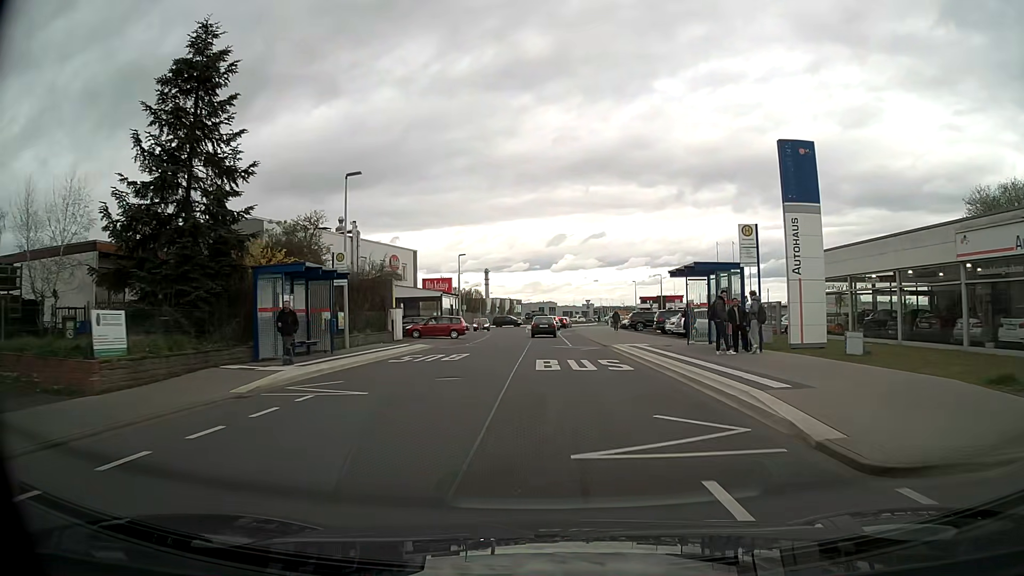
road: tertiary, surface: asphalt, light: Day
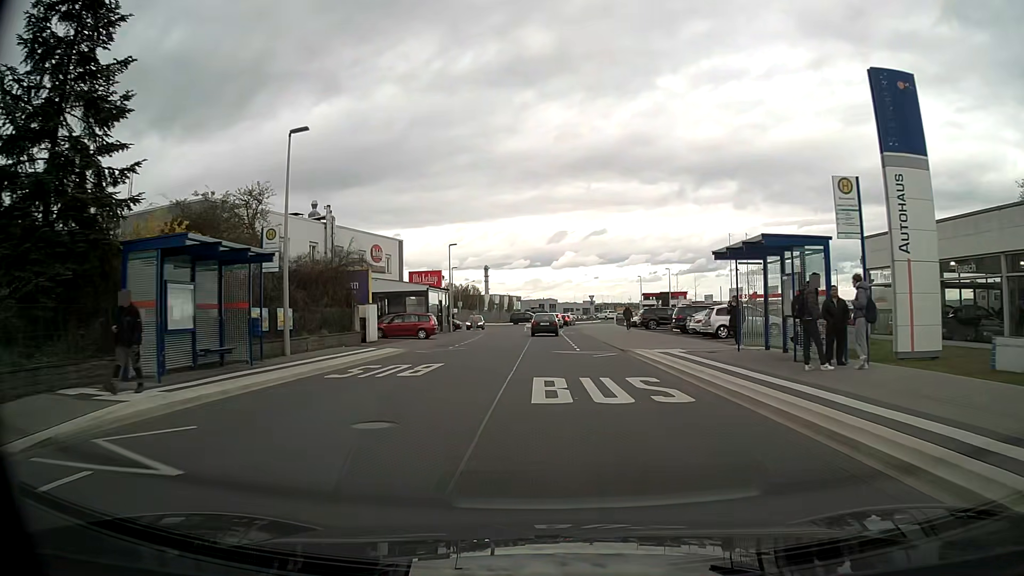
(0.0, +6.8) m; 0°
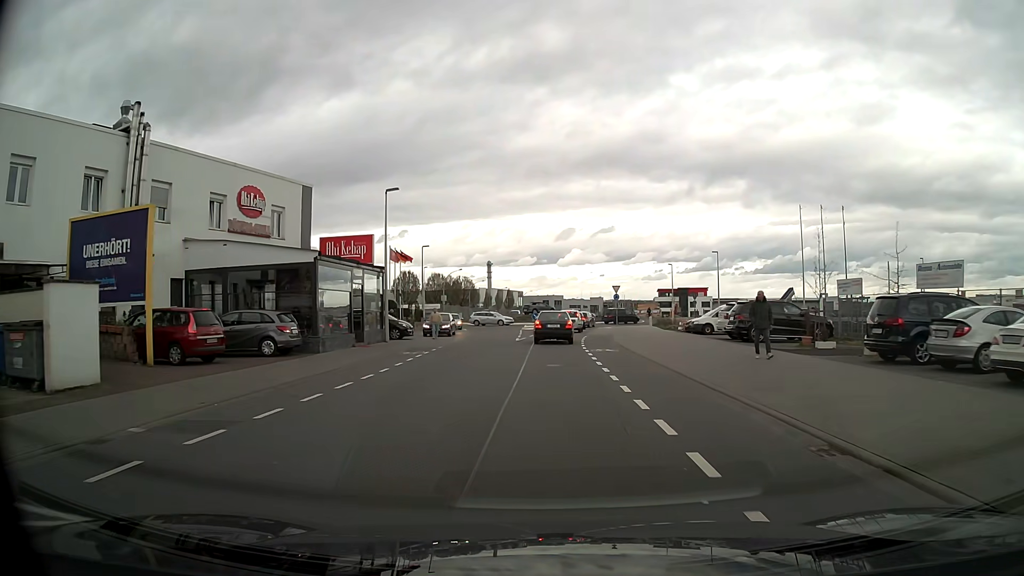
(-0.1, +25.2) m; -1°
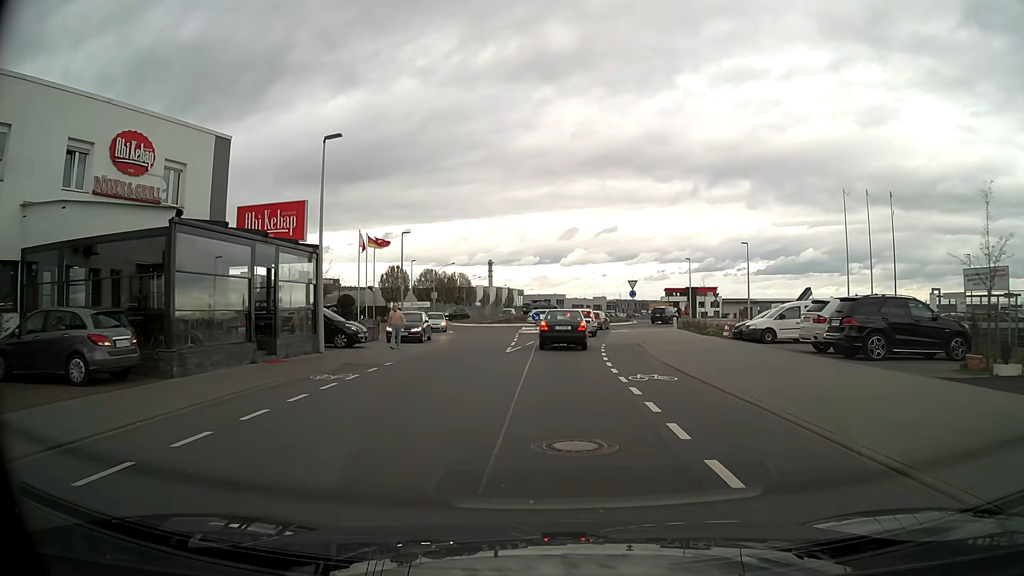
(0.0, +10.2) m; 0°
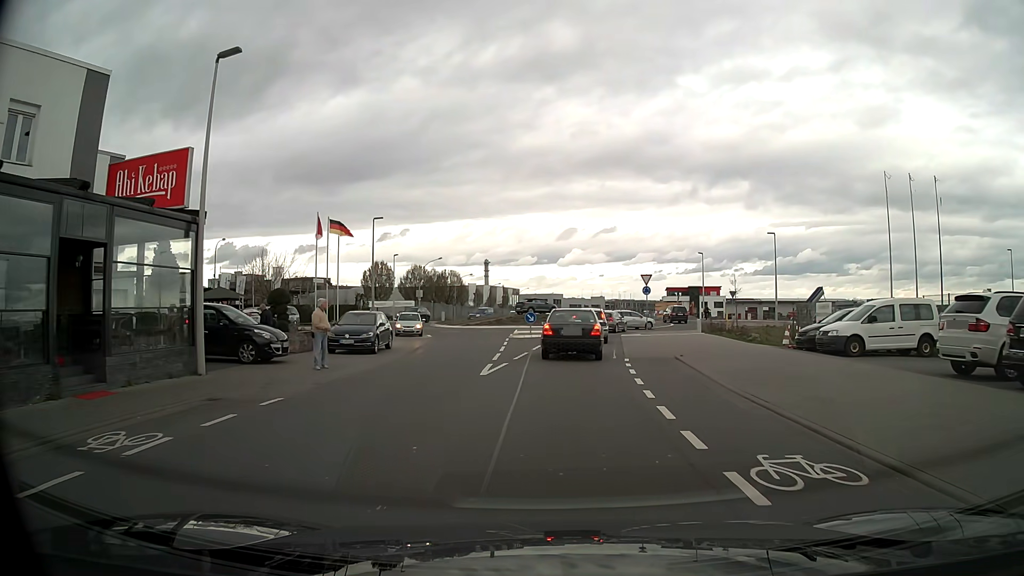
(0.0, +8.4) m; 0°
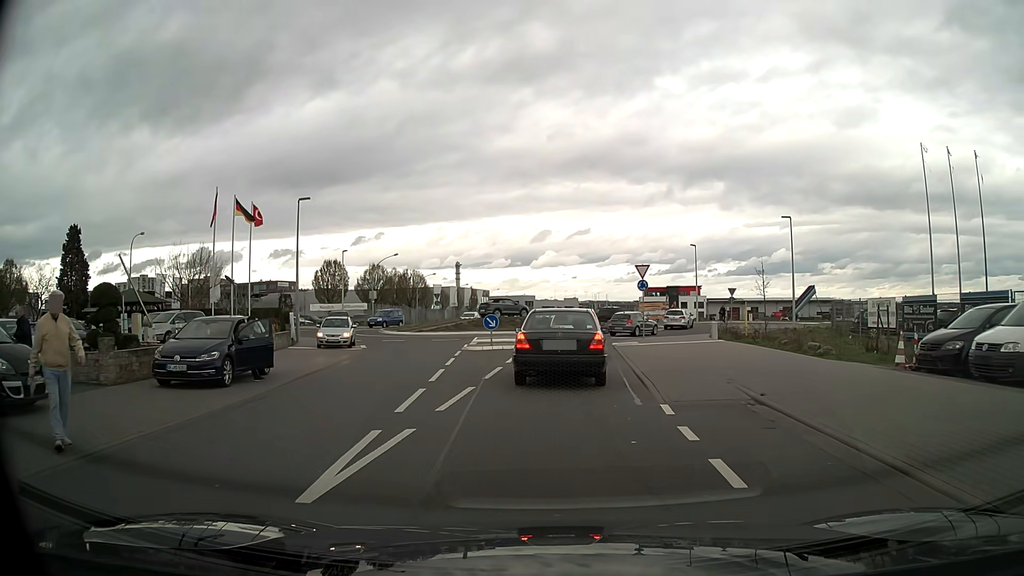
(+0.2, +9.6) m; +3°
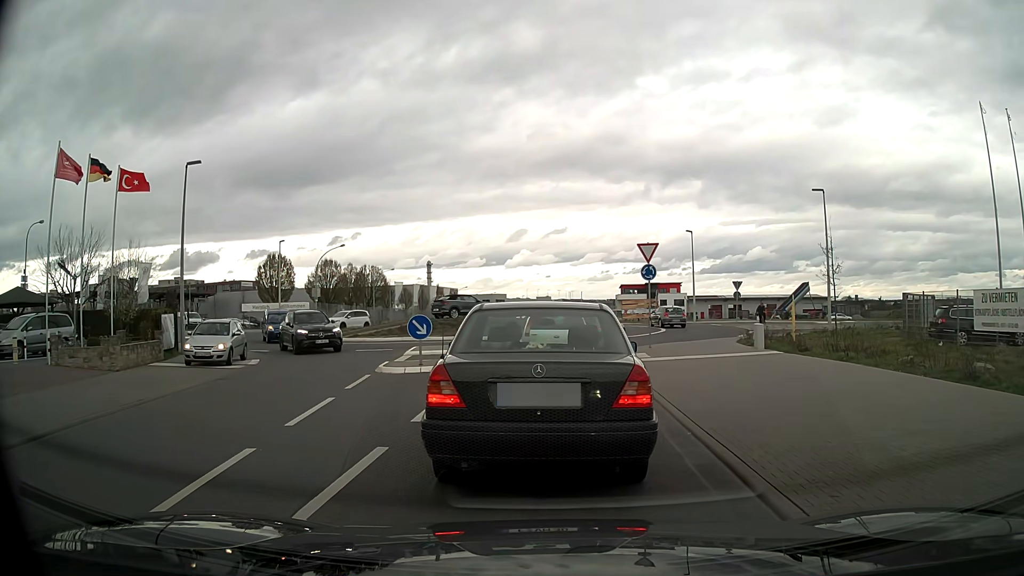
(+0.2, +9.9) m; +2°
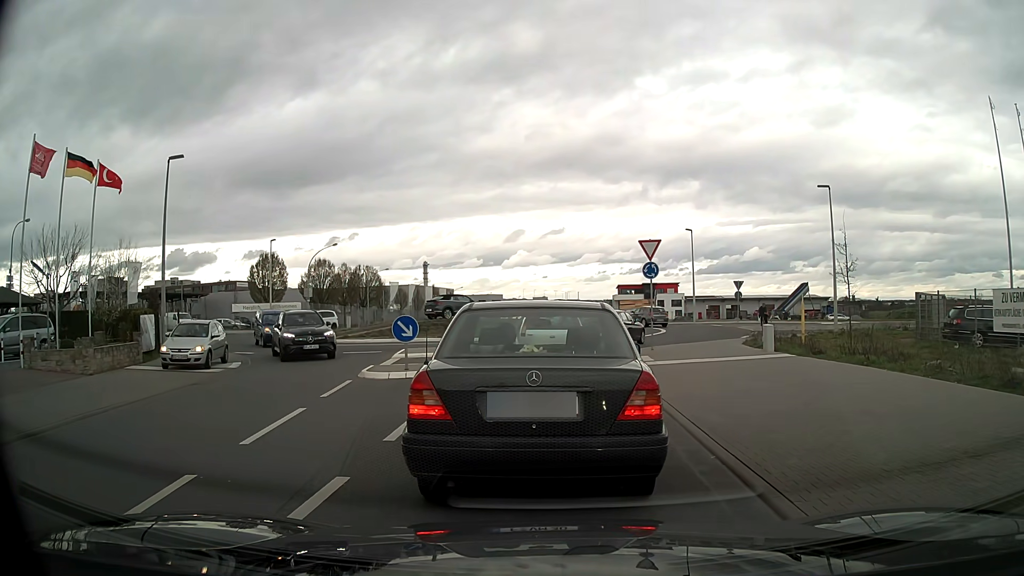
(0.0, +1.2) m; 0°
(0, +10) (+1, +20) (+3, +29) (+9, +38) (+9, +48) (+4, +56) (-1, +64) (-4, +74) (-6, +84) (-6, +94) m
